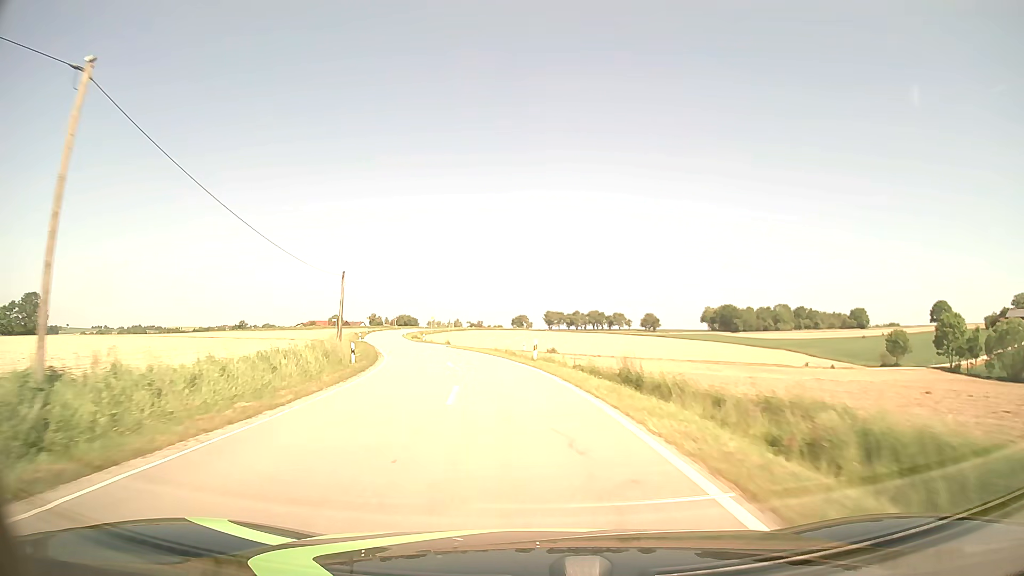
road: tertiary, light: Day
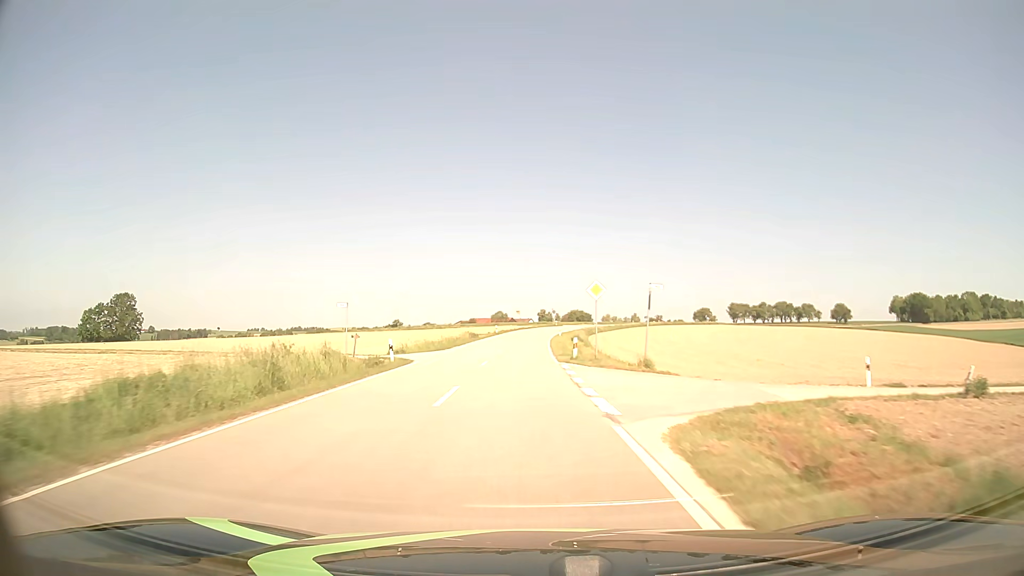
(-6.8, +48.9) m; -15°
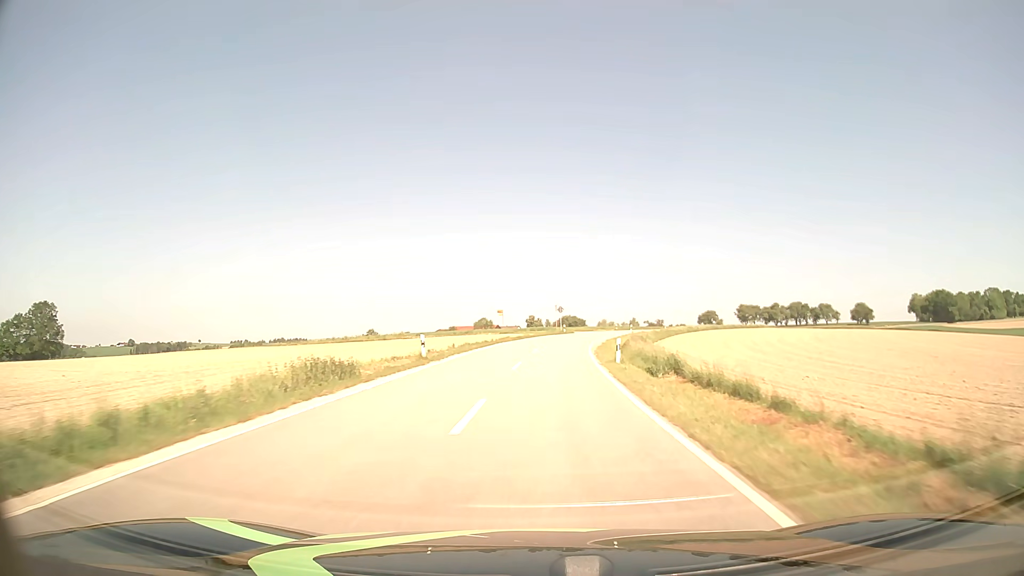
(-0.8, +51.5) m; +1°
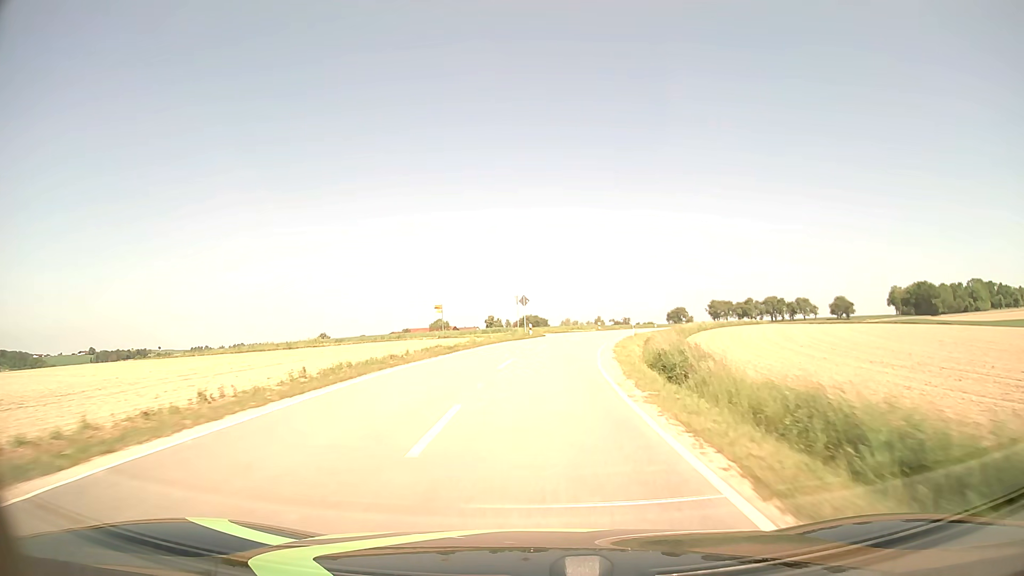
(+0.8, +25.3) m; +3°
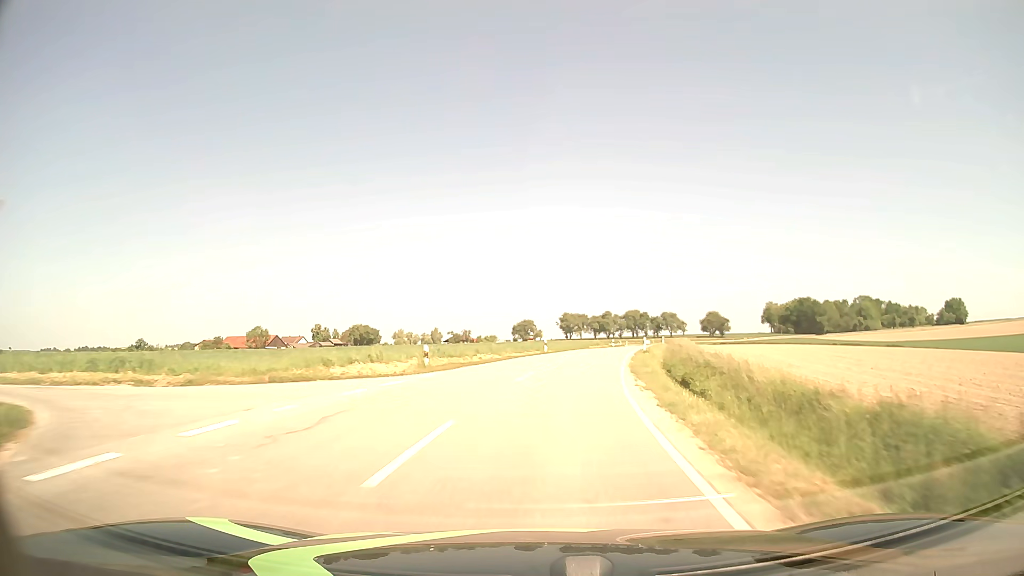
(+4.7, +48.3) m; +13°
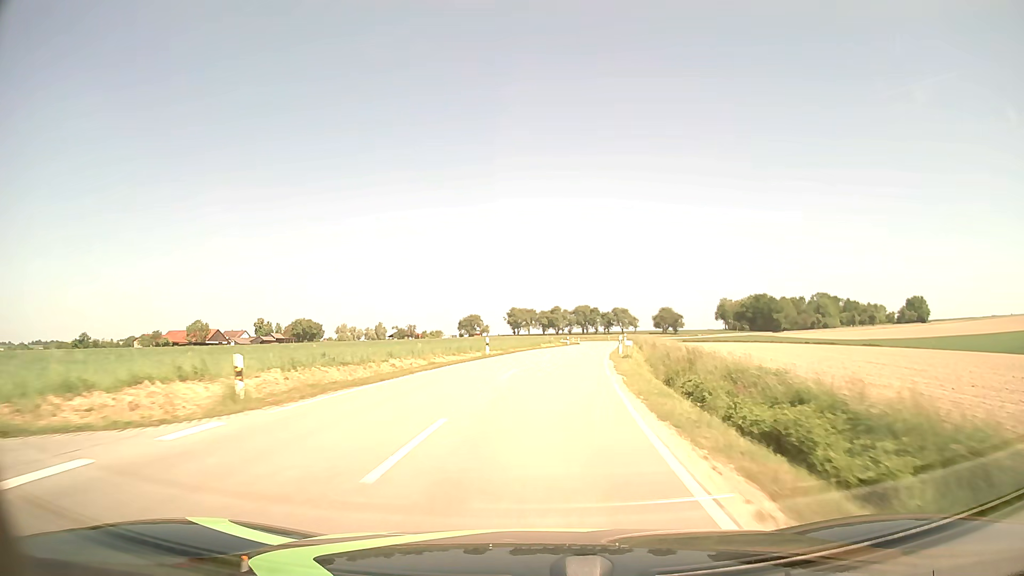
(+0.5, +12.0) m; +4°
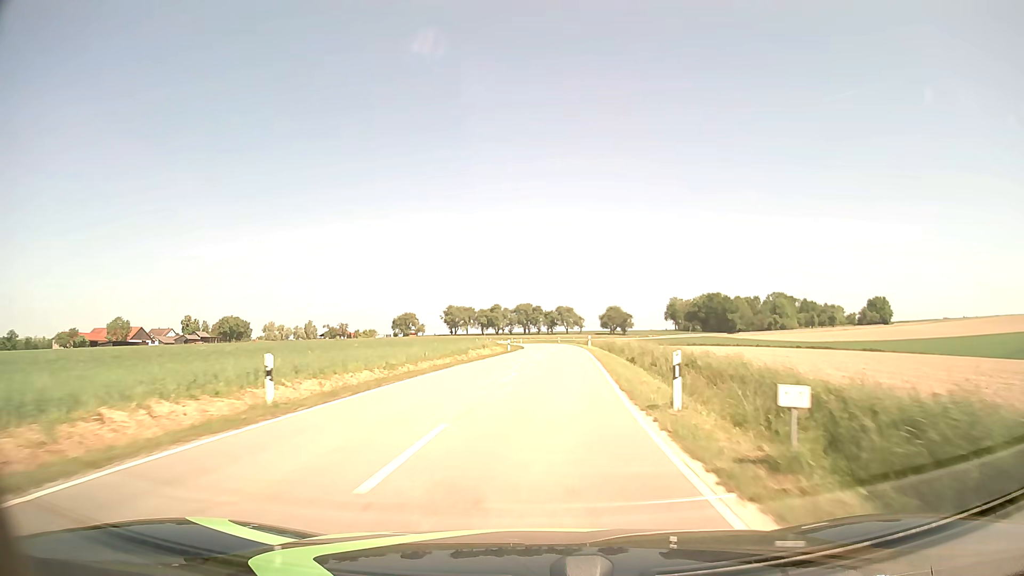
(+1.2, +24.3) m; +5°
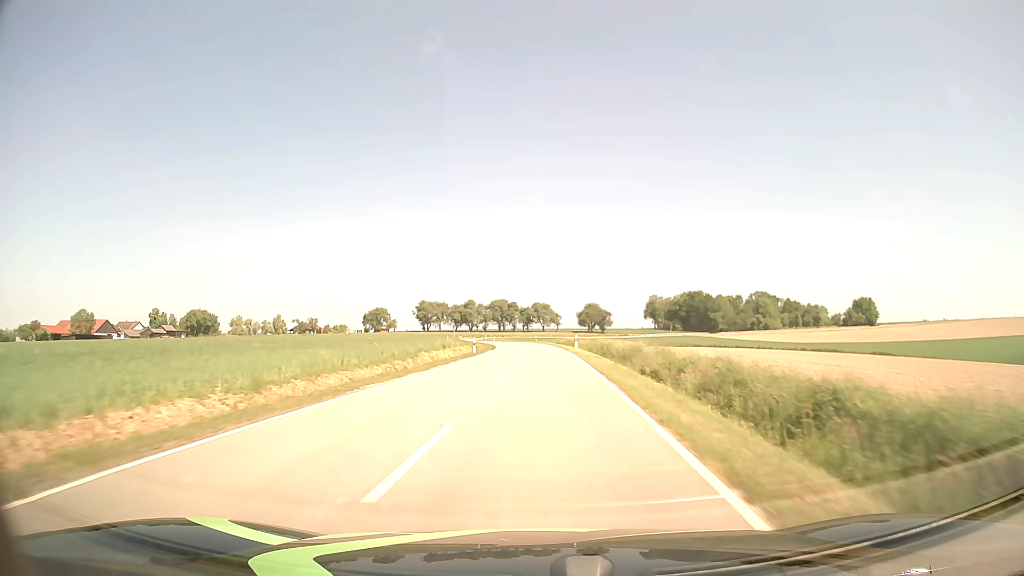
(+0.2, +12.4) m; +2°
(0, +10) (0, +20) (0, +30) (+1, +40) (+1, +50) (+1, +60) (0, +70) (0, +80) (-1, +90) (-2, +100) m
